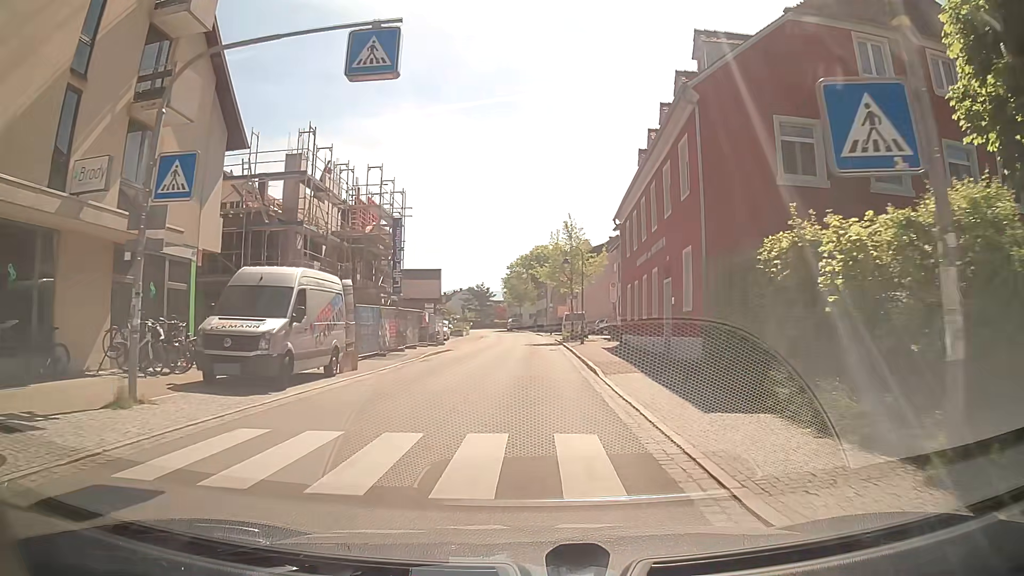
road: secondary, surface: asphalt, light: Day
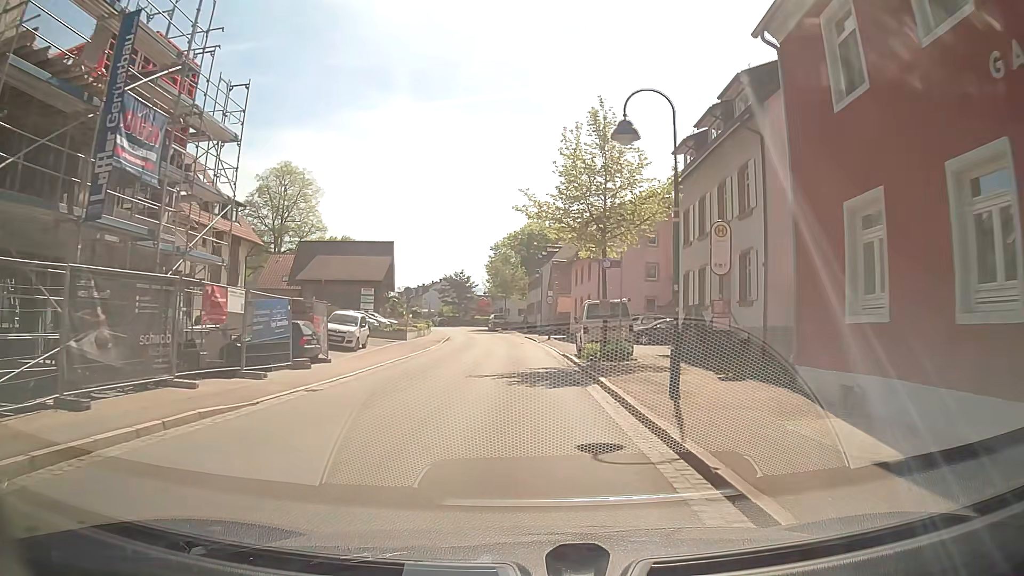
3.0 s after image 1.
(+0.2, +26.0) m; +1°
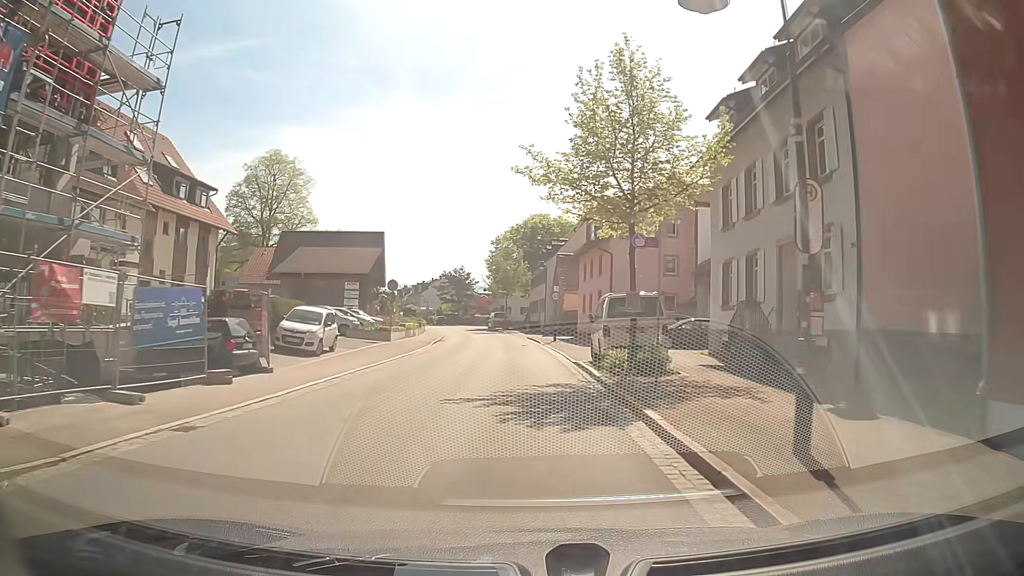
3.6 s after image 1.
(0.0, +5.6) m; 0°
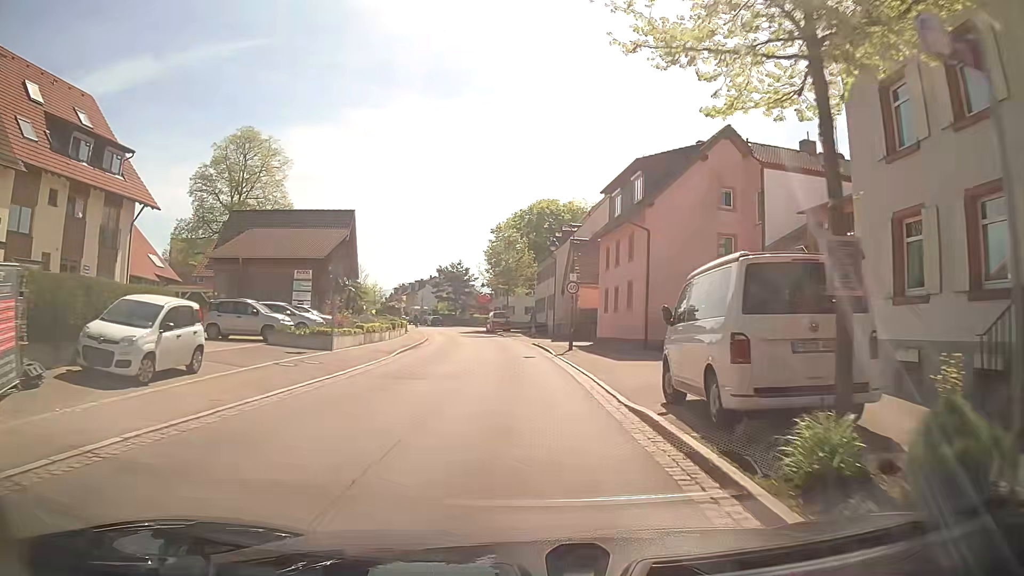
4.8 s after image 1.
(0.0, +11.4) m; -1°
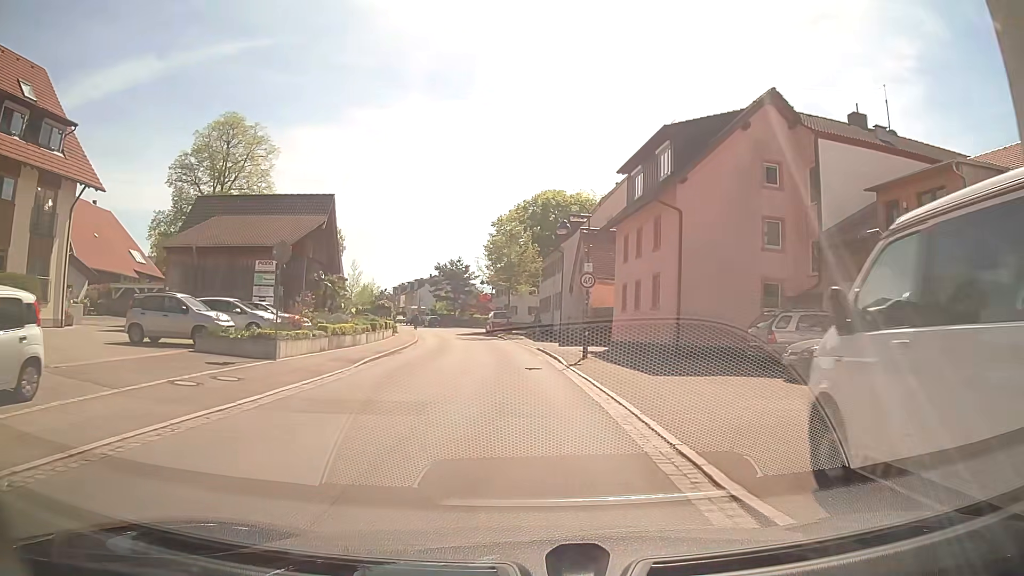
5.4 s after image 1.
(0.0, +5.9) m; +1°
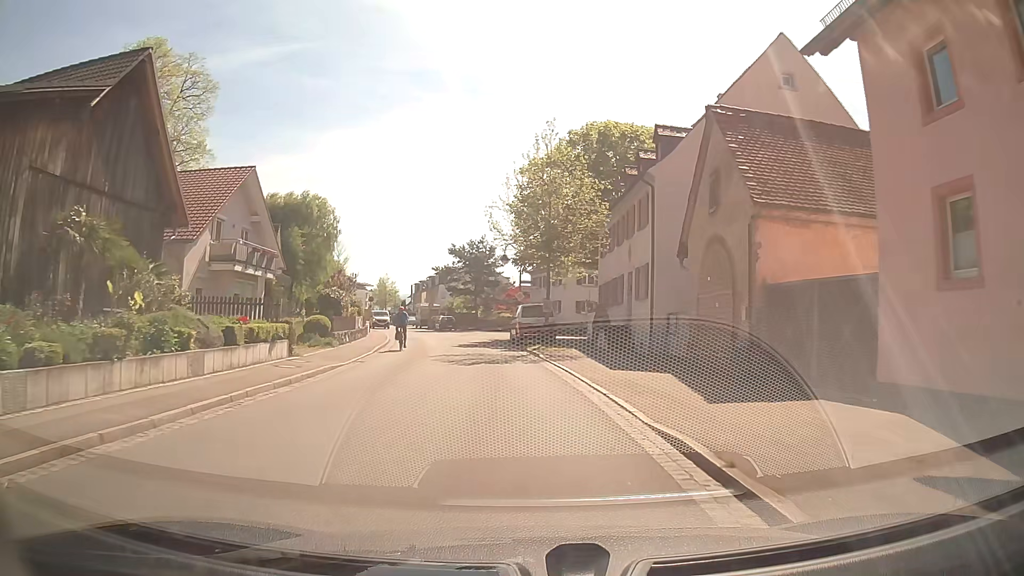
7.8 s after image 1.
(-0.9, +24.2) m; -4°
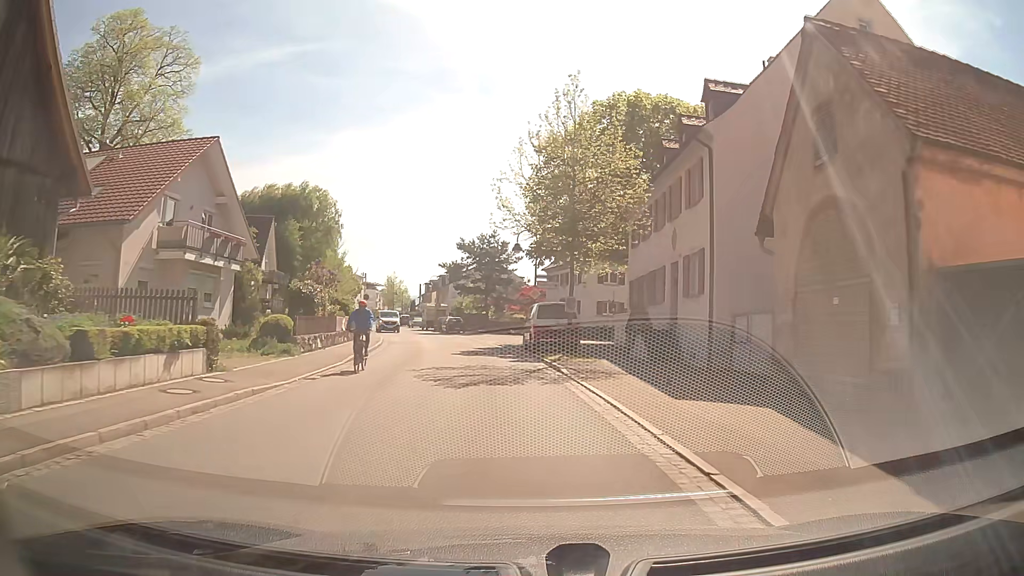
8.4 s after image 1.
(-0.2, +6.1) m; -2°
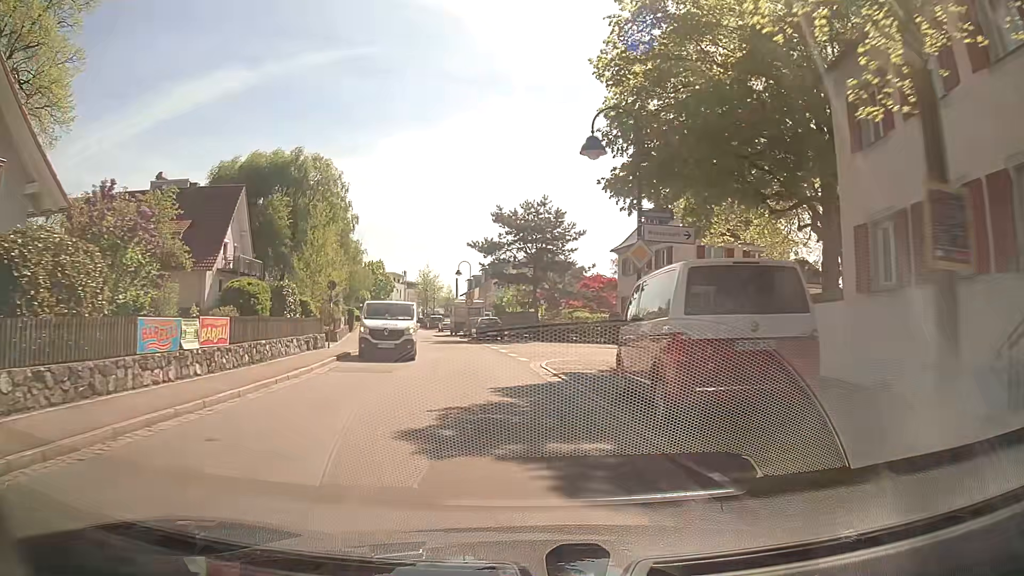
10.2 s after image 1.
(-0.7, +18.5) m; -4°
(0, +10) (-1, +20) (-3, +30) (-5, +40) (-7, +49) (-9, +59) (-12, +69) (-14, +79) (-16, +88) (-19, +98) m
